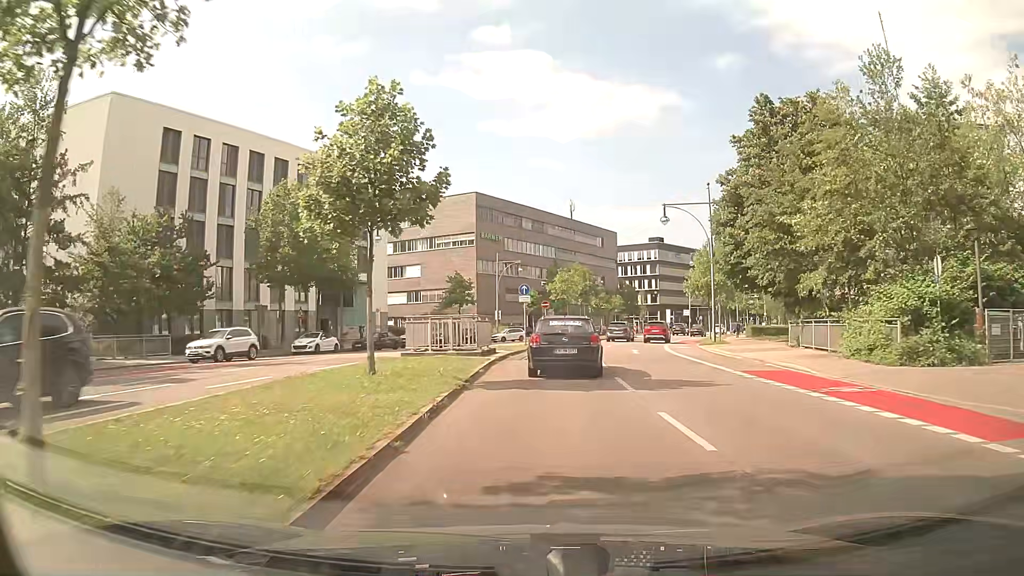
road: primary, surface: asphalt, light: Day
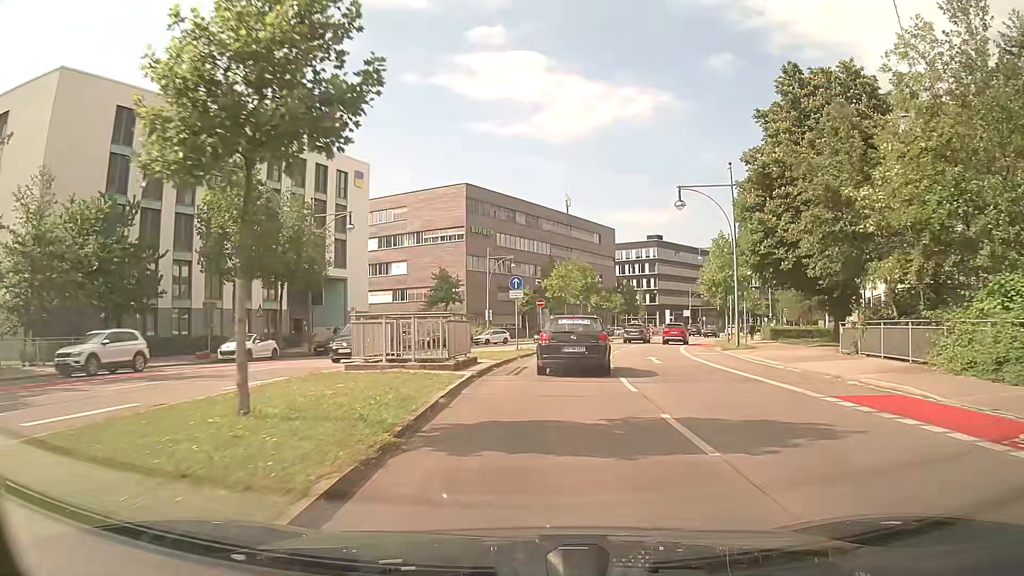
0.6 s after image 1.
(0.0, +6.4) m; 0°
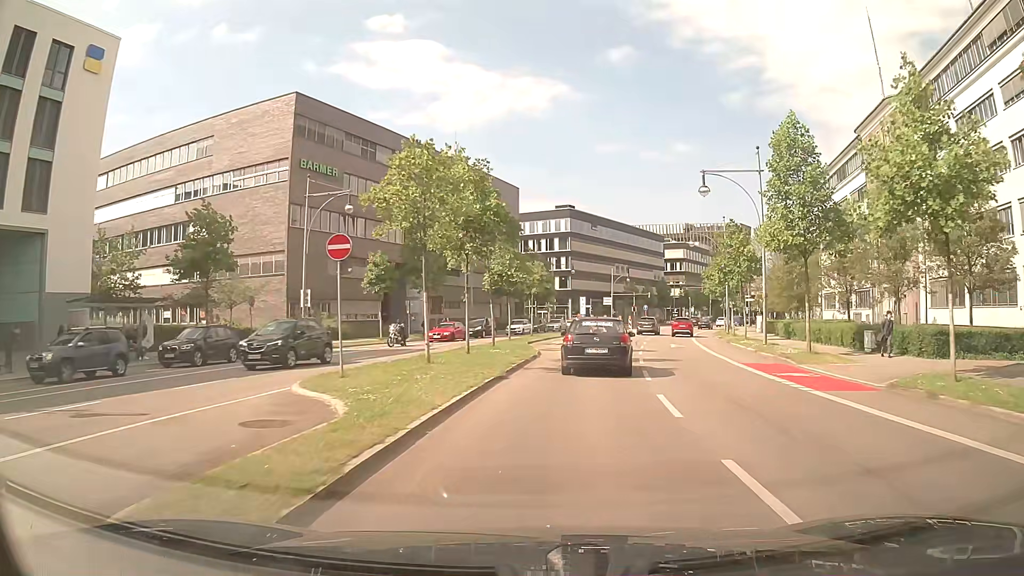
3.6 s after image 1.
(+2.4, +33.4) m; +9°
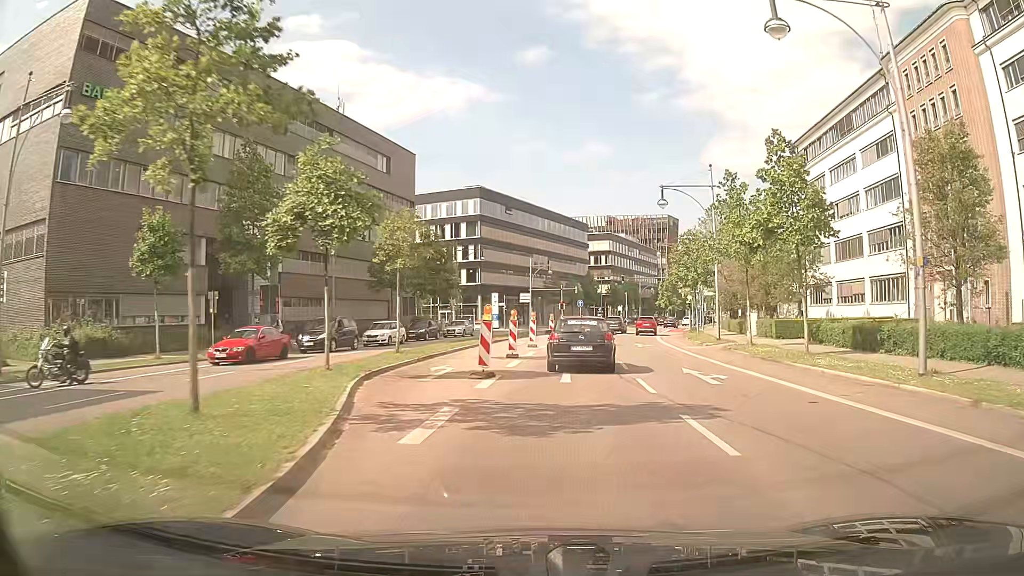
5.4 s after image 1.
(+1.4, +21.1) m; +8°
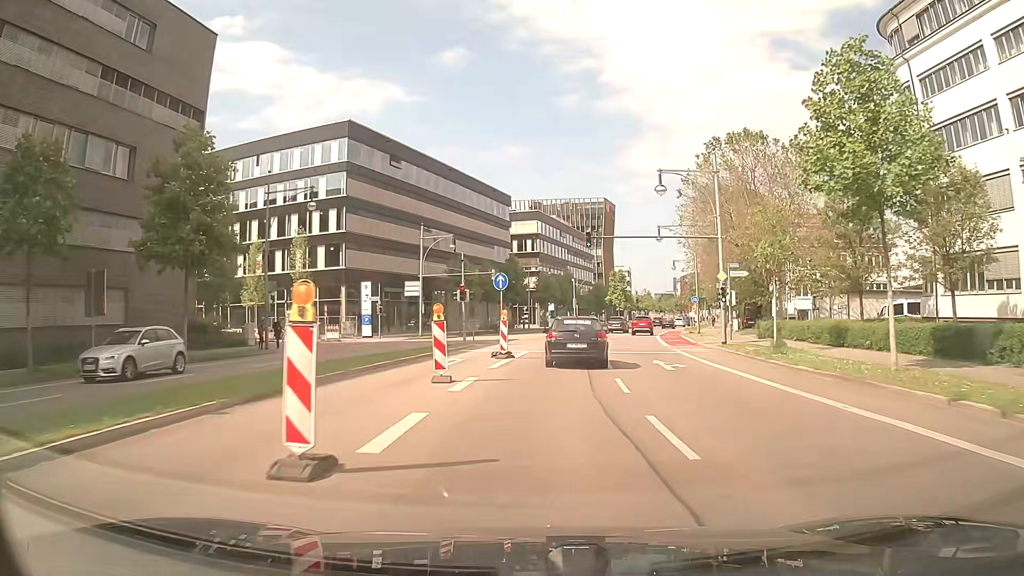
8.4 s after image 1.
(+2.4, +36.3) m; +7°
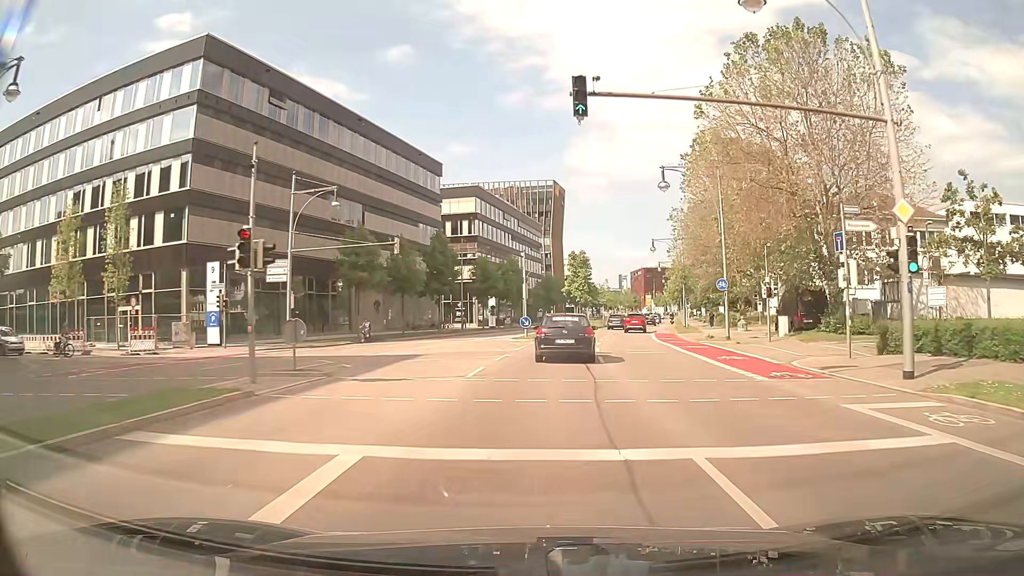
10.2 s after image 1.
(+0.7, +22.3) m; +4°
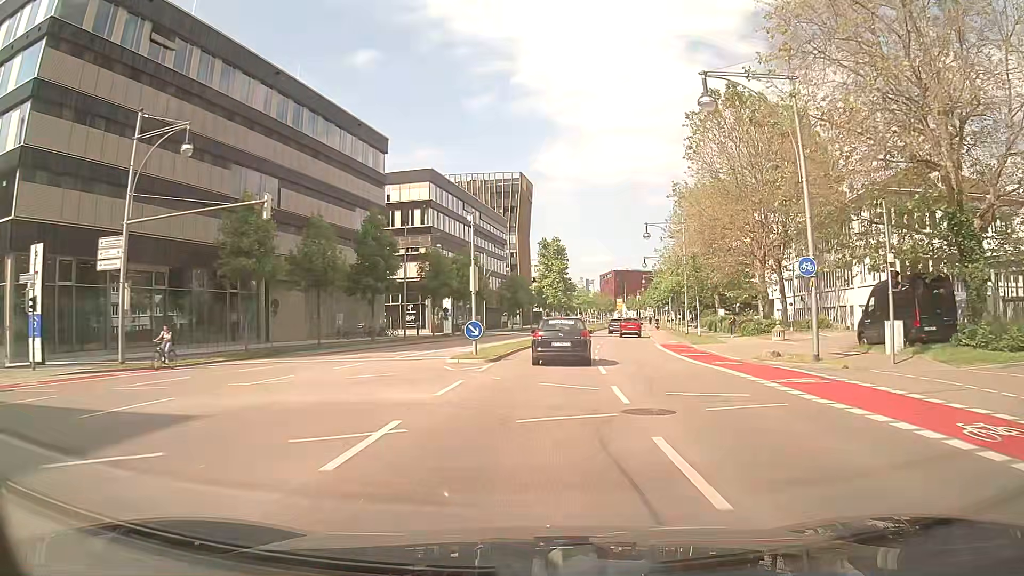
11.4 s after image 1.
(+0.3, +15.0) m; +2°
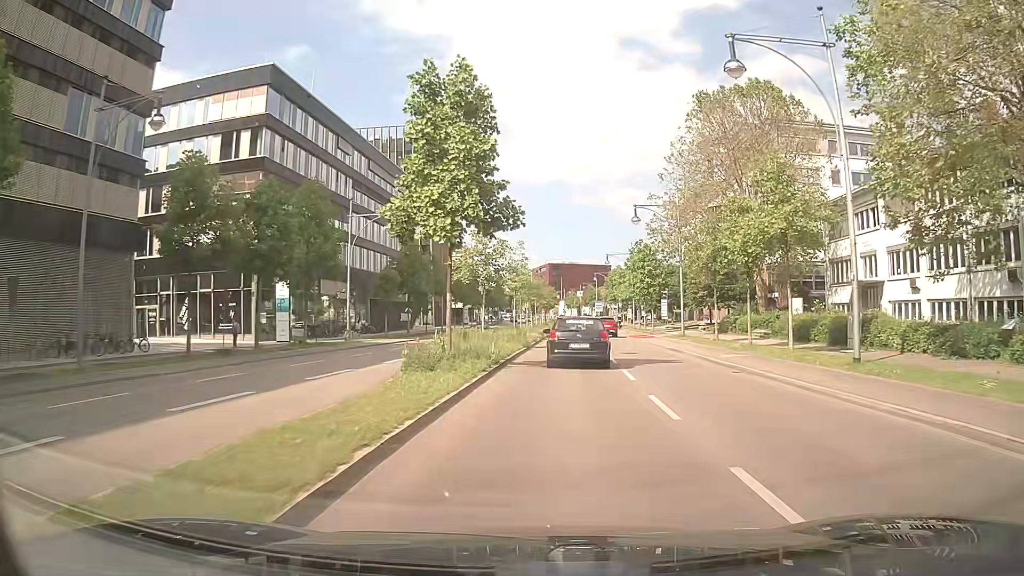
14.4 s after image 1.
(+2.1, +37.9) m; +6°
(0, +10) (+1, +20) (+1, +30) (+2, +40) (+2, +50) (+3, +60) (+4, +70) (+4, +80) (+5, +90) (+5, +100) m
